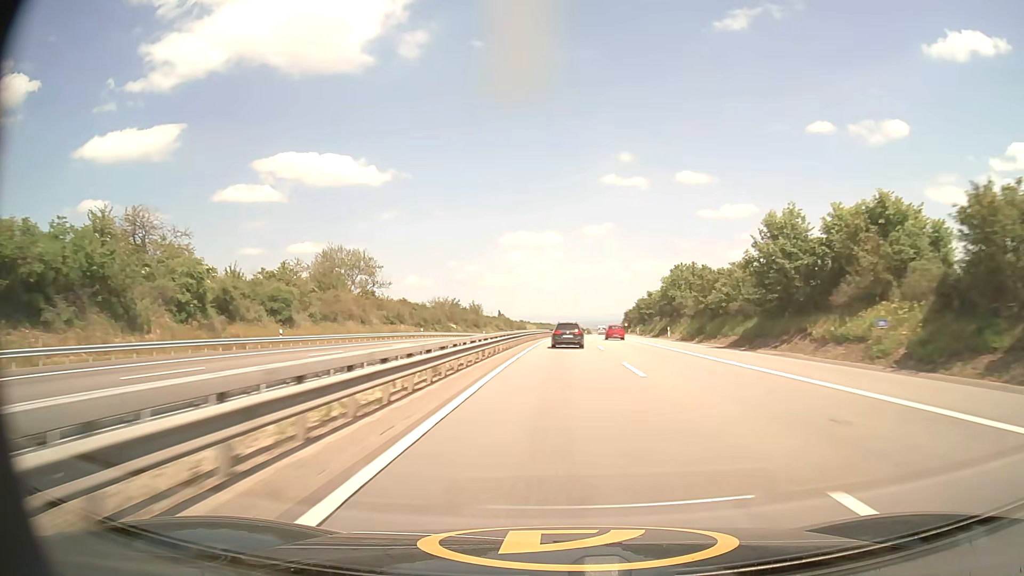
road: motorway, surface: asphalt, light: Day
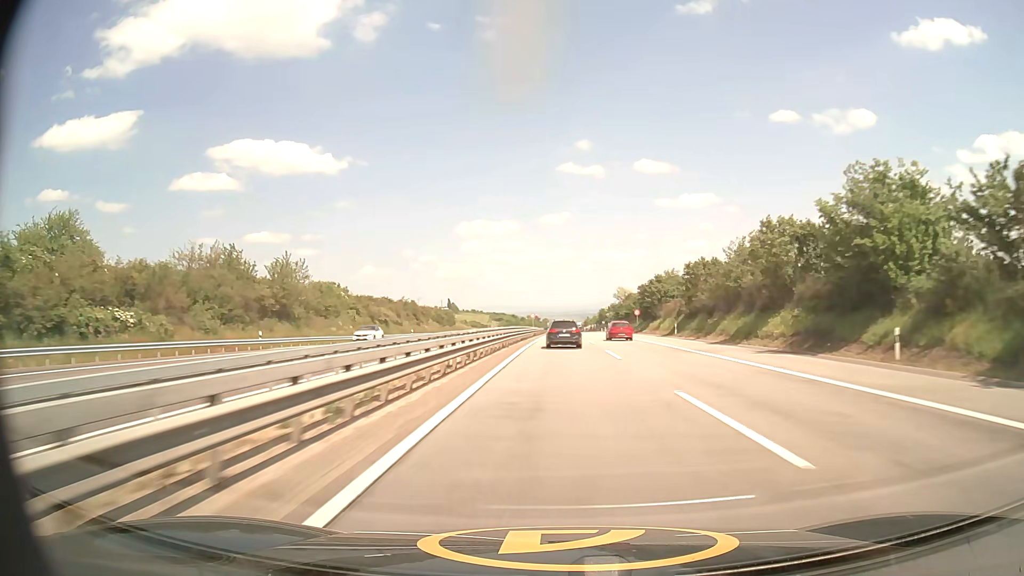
(+3.2, +101.8) m; +4°
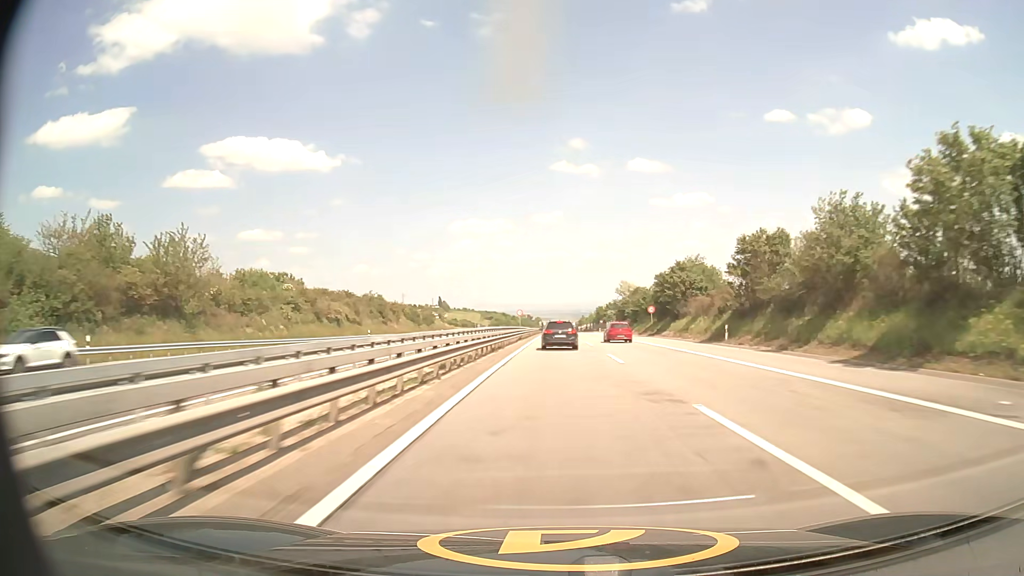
(+0.1, +20.4) m; +1°
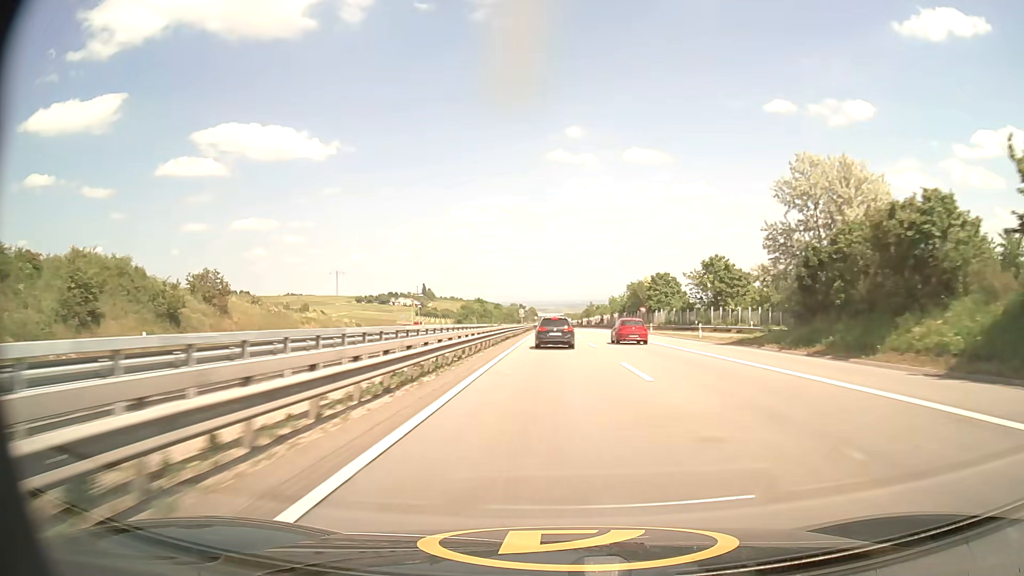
(+0.5, +97.4) m; 0°
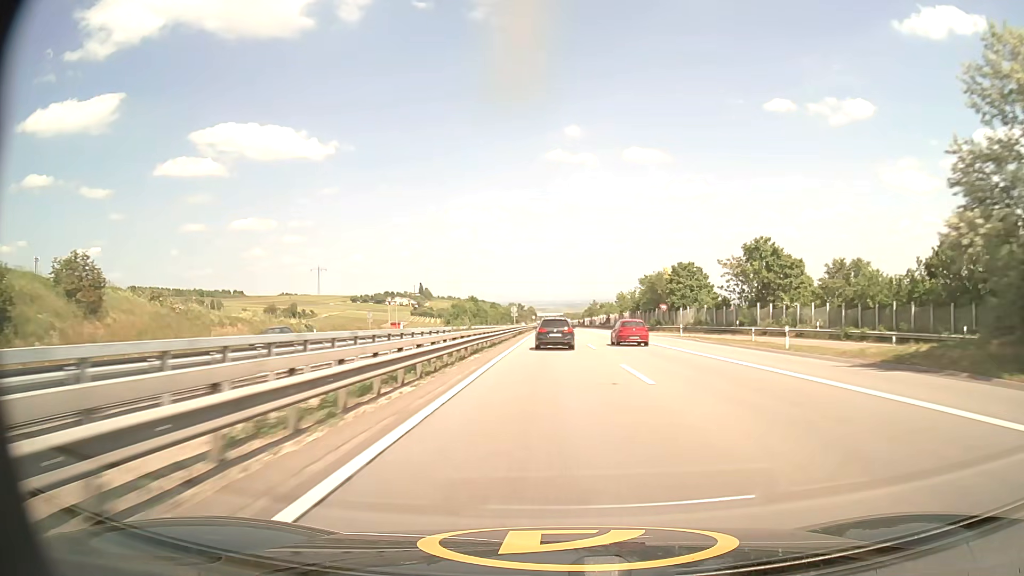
(0.0, +18.6) m; 0°
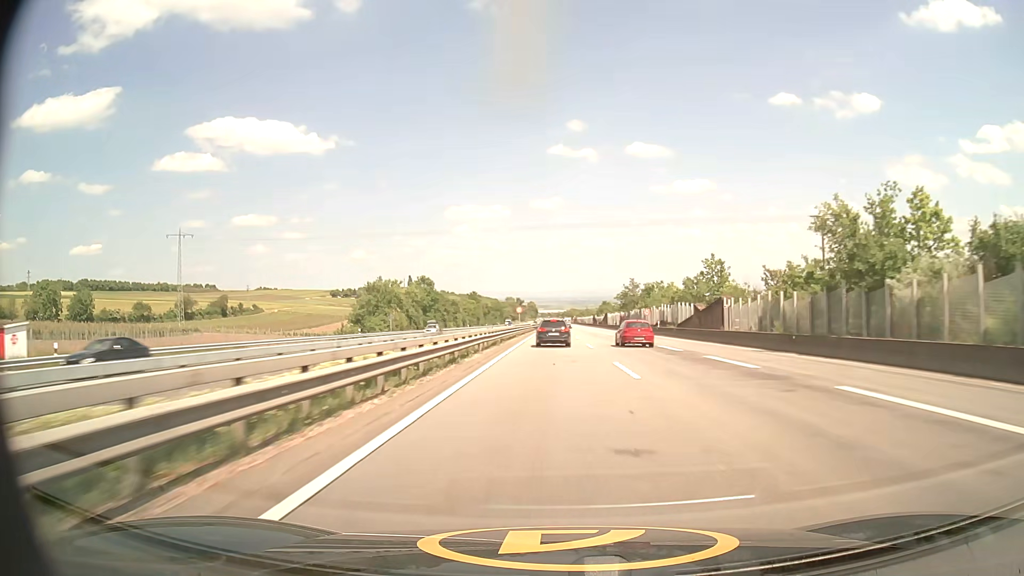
(-0.1, +88.6) m; 0°
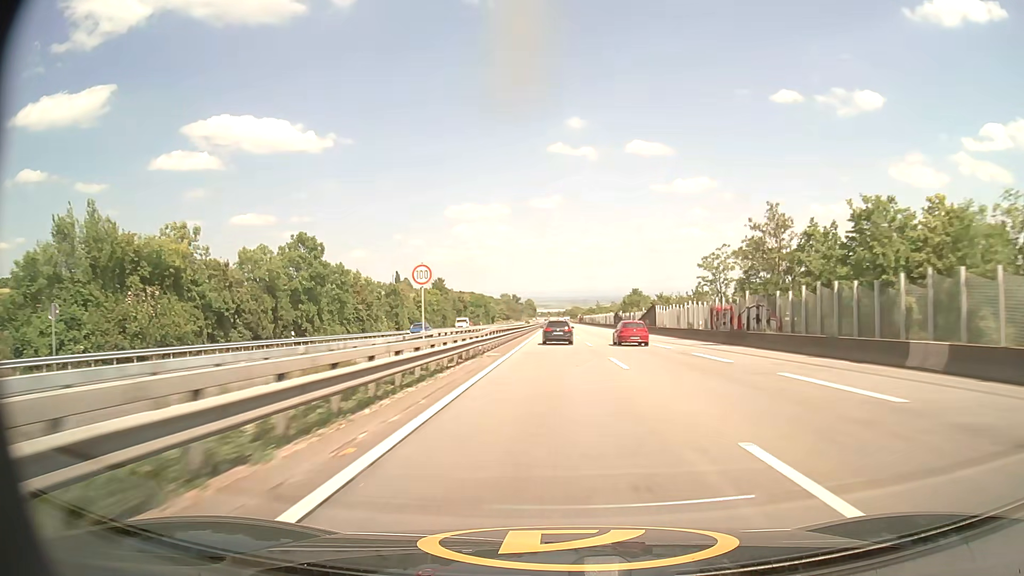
(0.0, +68.8) m; 0°
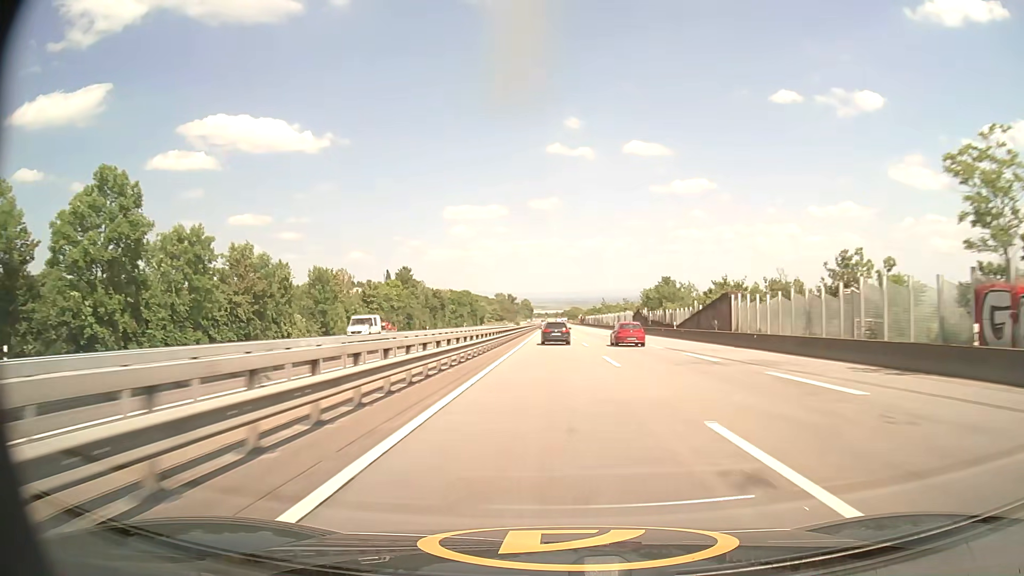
(0.0, +34.7) m; 0°
(0, +10) (0, +20) (0, +30) (0, +40) (0, +50) (0, +60) (+1, +70) (+1, +80) (+1, +90) (+1, +100) m
